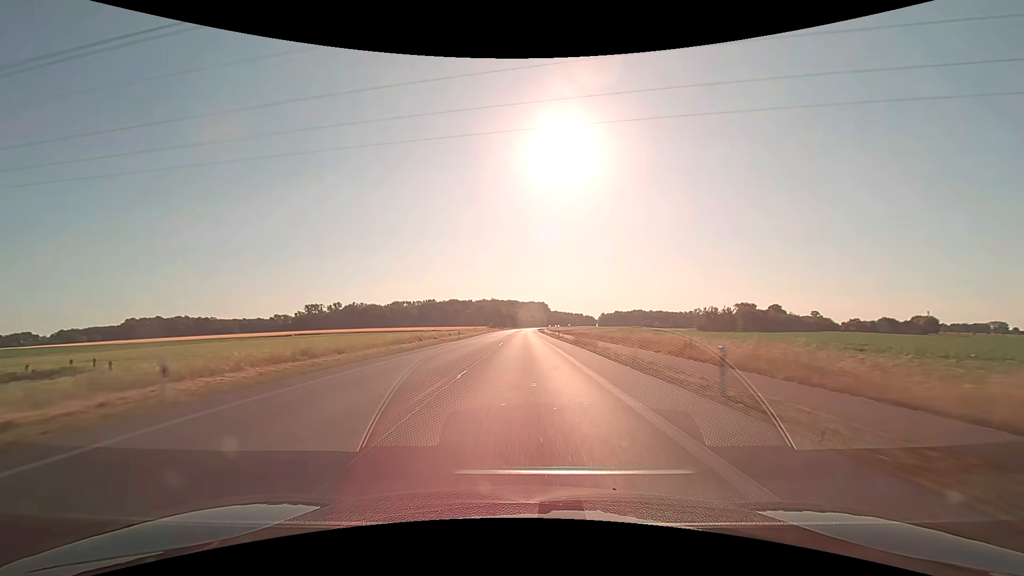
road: primary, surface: asphalt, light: Day
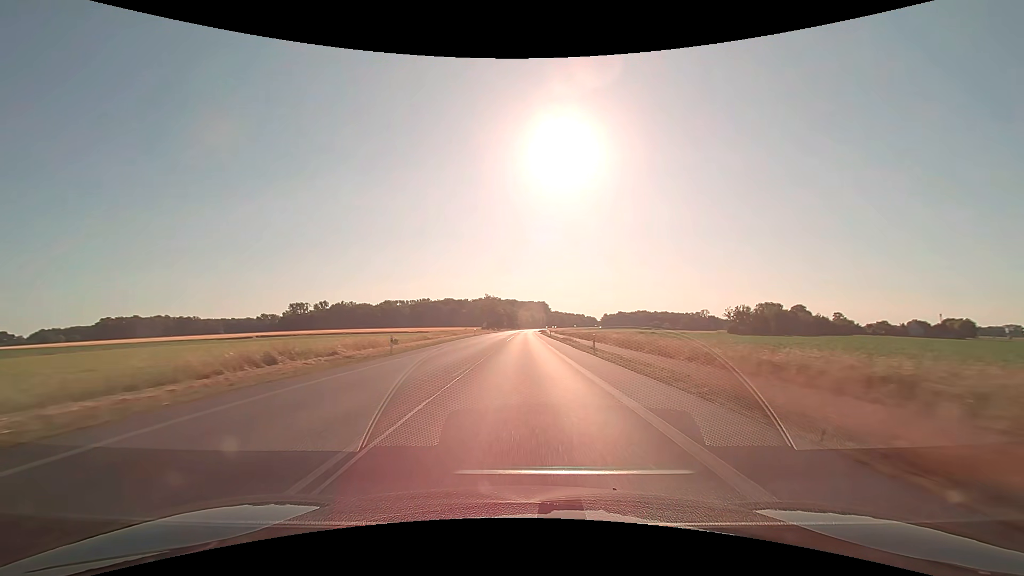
(0.0, +30.9) m; 0°
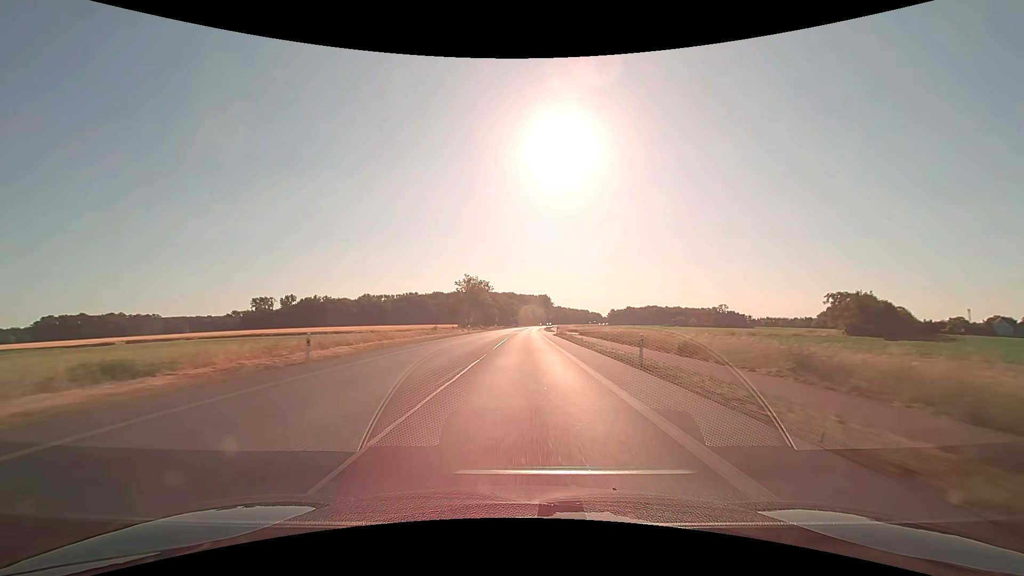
(0.0, +62.4) m; 0°
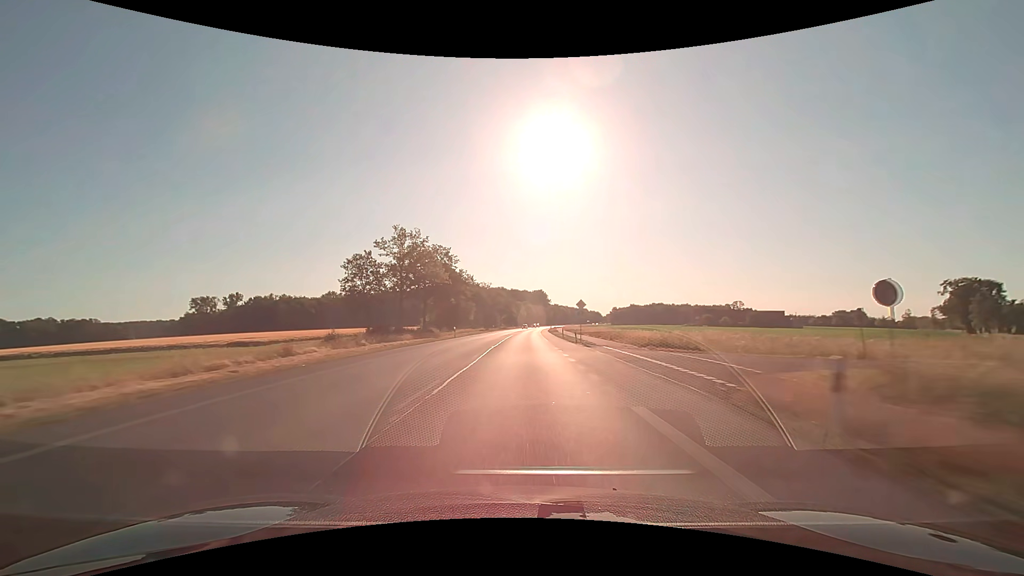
(+0.3, +62.8) m; +1°
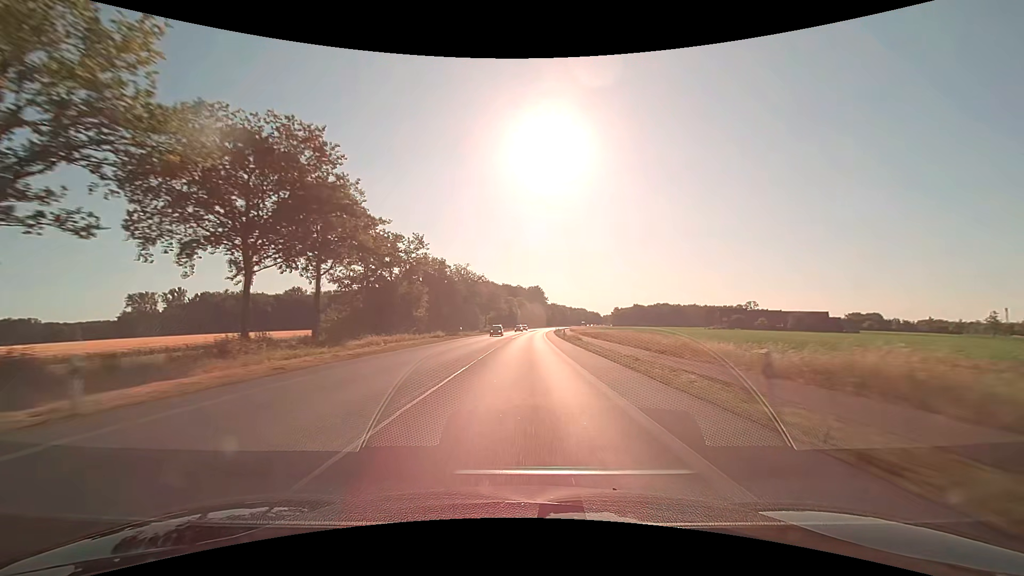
(+0.2, +47.3) m; 0°
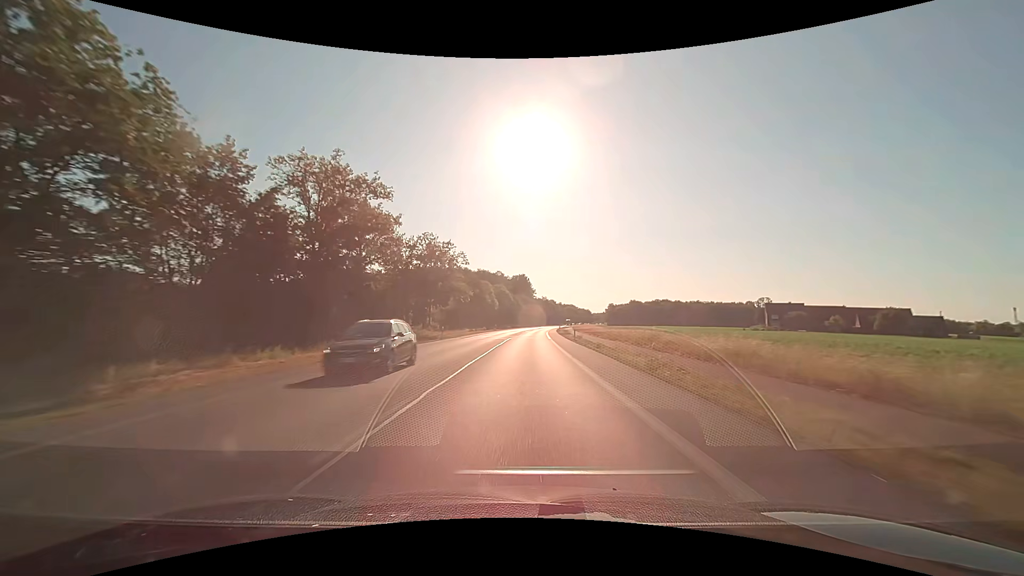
(+1.0, +63.2) m; +2°
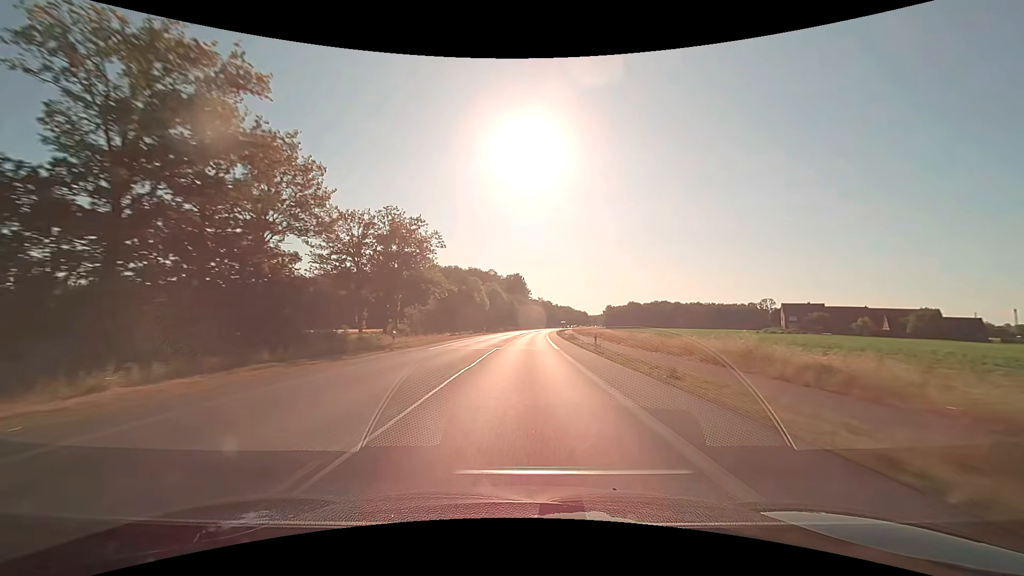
(+0.1, +15.8) m; +1°
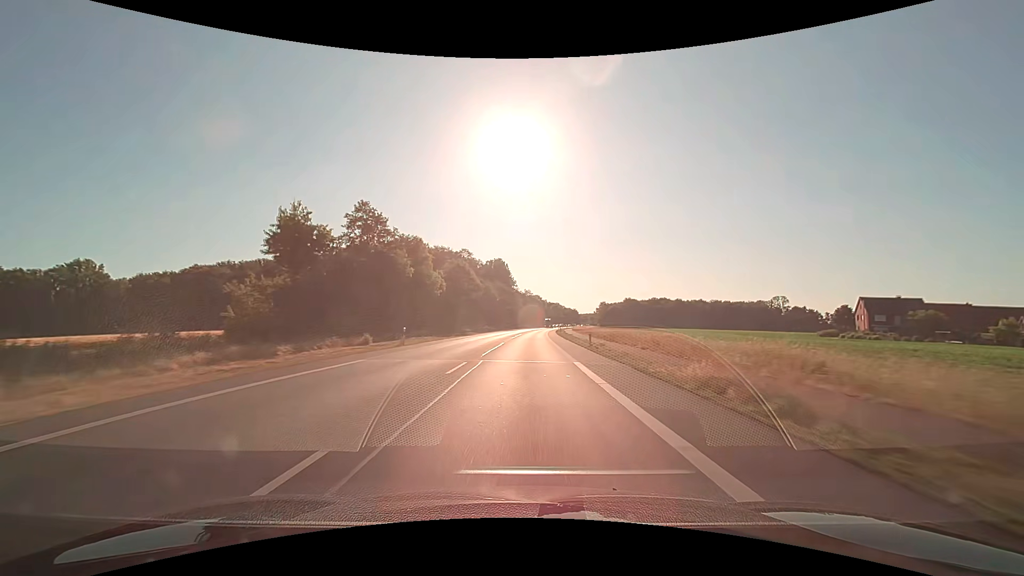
(+0.6, +47.4) m; +1°
(0, +10) (0, +20) (0, +30) (+1, +40) (+1, +50) (+1, +60) (+2, +70) (+2, +80) (+3, +90) (+4, +100) m
